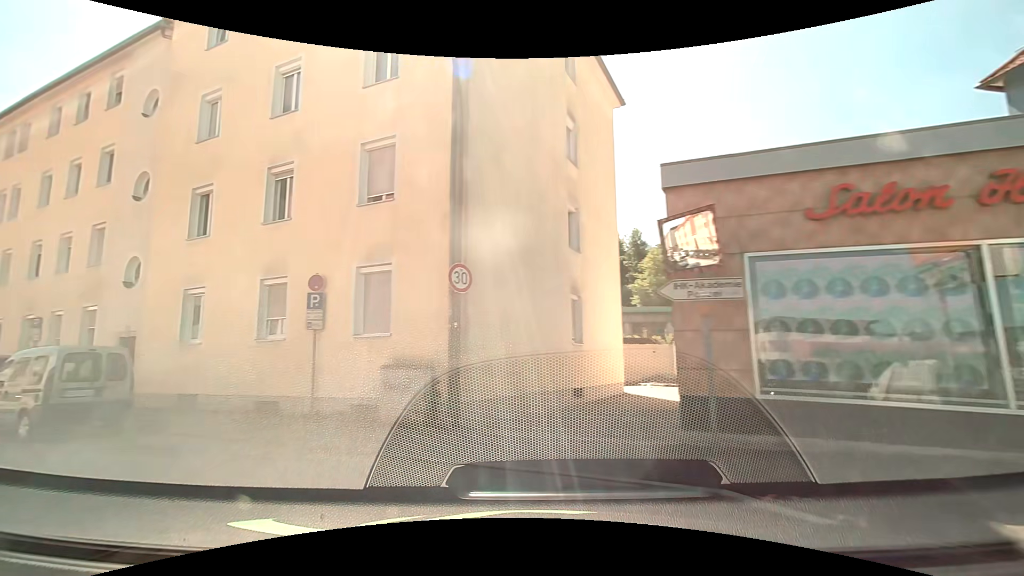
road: residential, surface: asphalt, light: Day
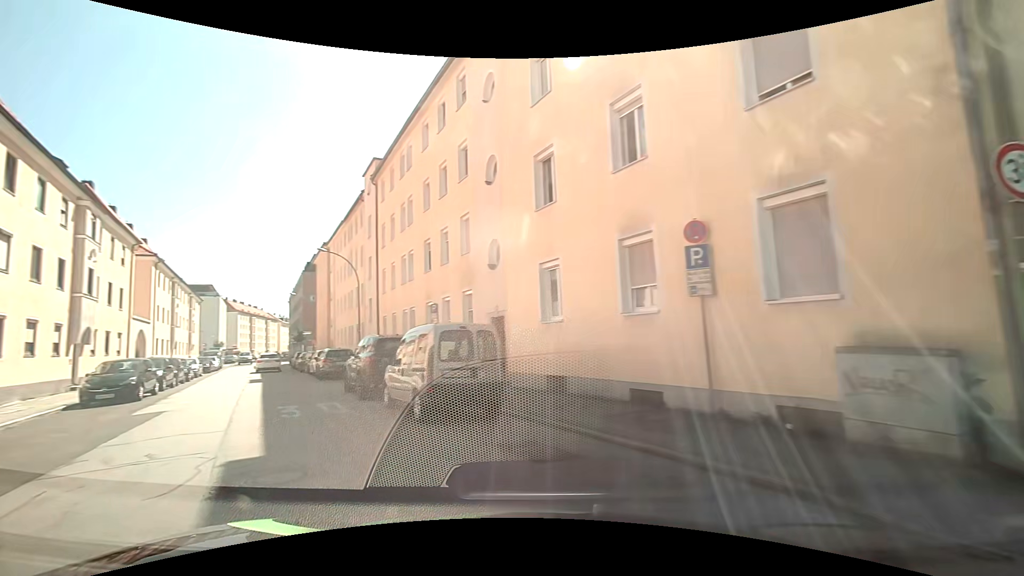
(-1.3, +3.6) m; -37°
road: tertiary
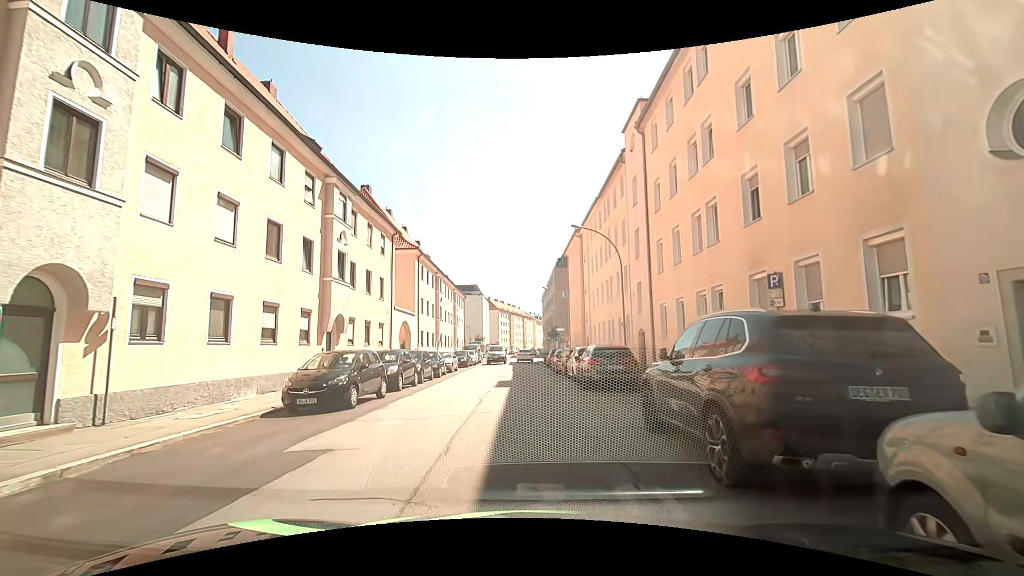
(-3.1, +8.2) m; -31°
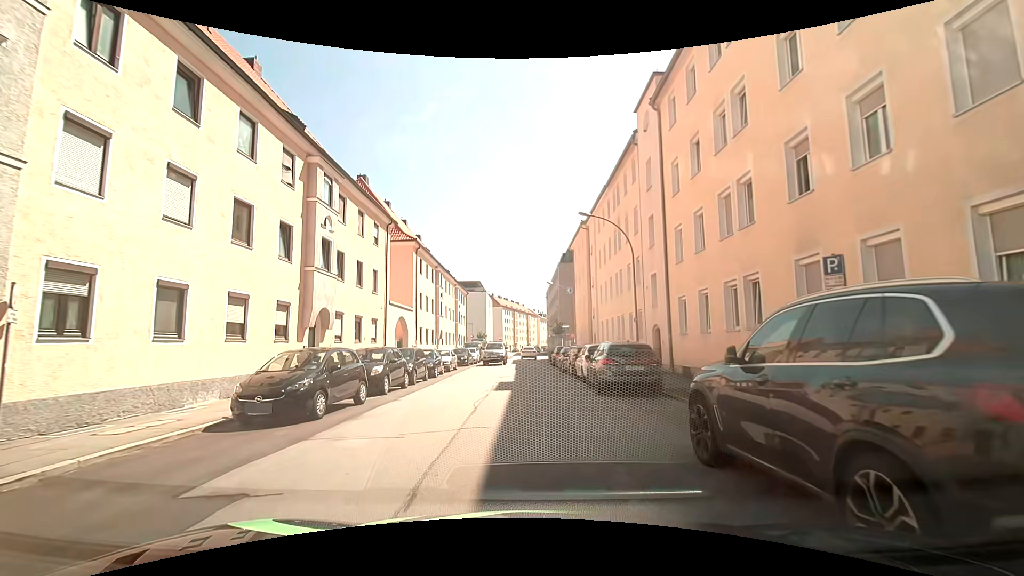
(+0.1, +2.3) m; +1°
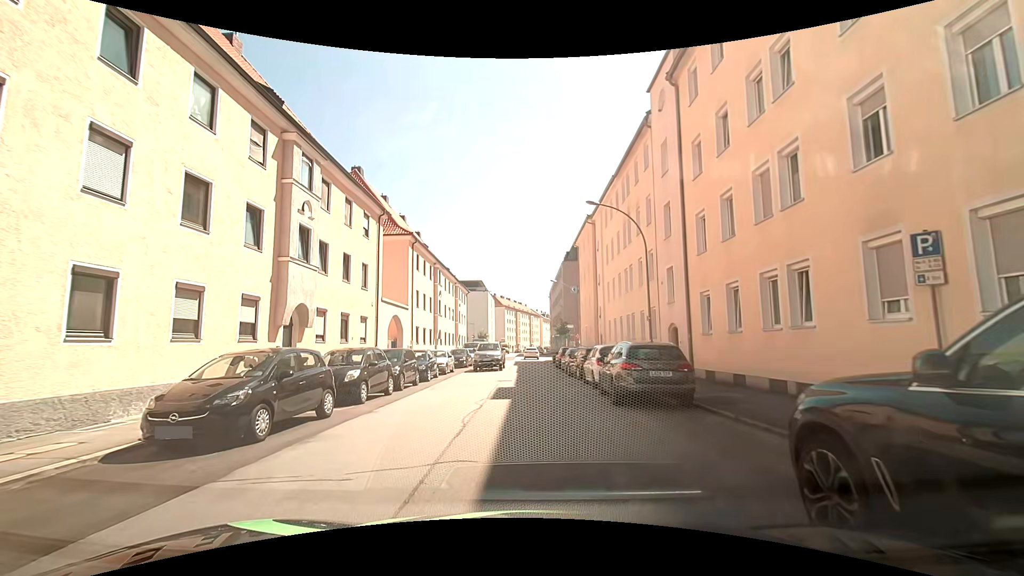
(0.0, +2.4) m; +1°
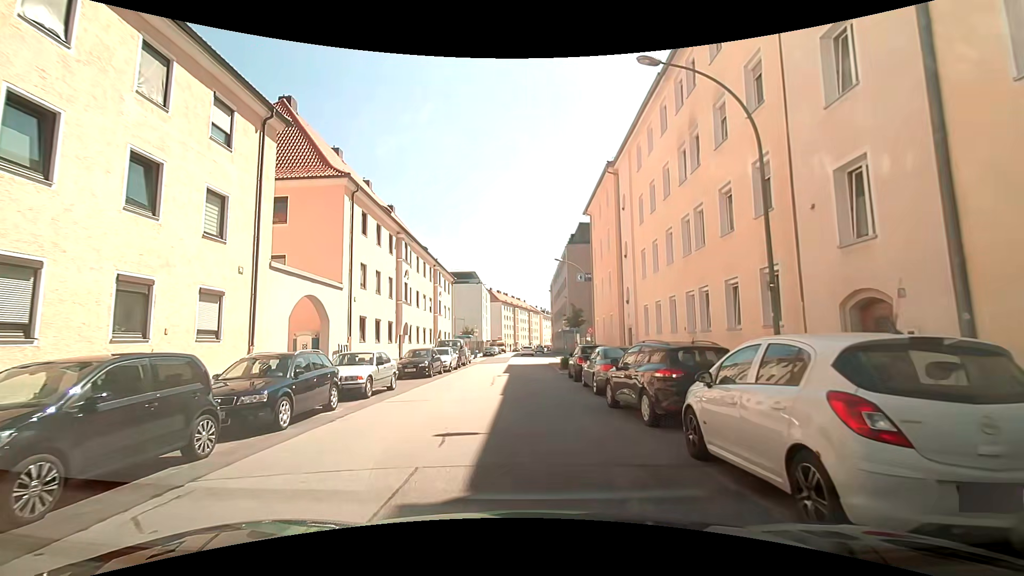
(0.0, +13.0) m; 0°
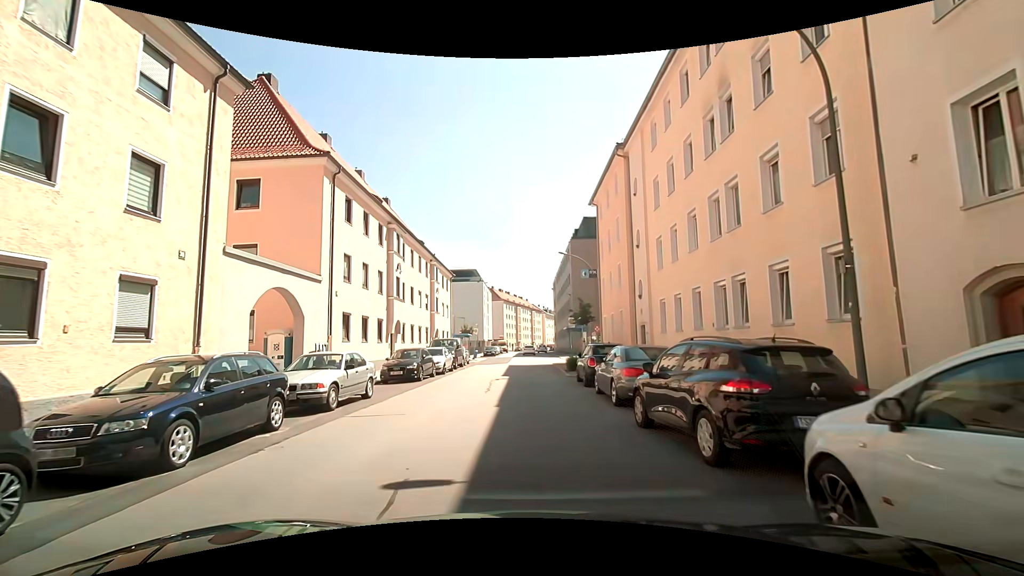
(0.0, +2.9) m; -2°
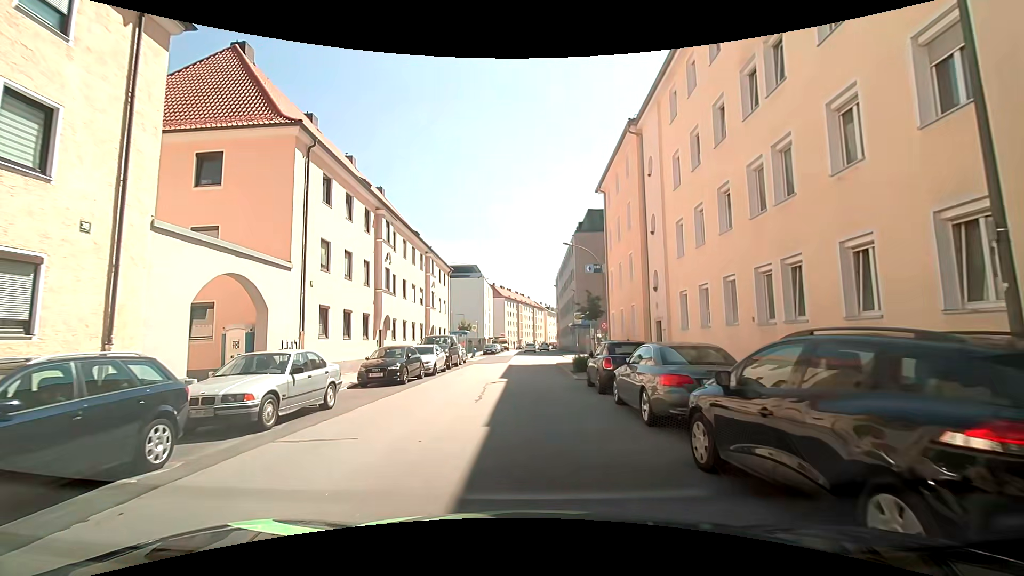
(0.0, +3.0) m; 0°
(0, +10) (0, +20) (0, +30) (+1, +40) (+1, +50) (+1, +60) (+1, +70) (+1, +80) (+1, +90) (+2, +100) m
